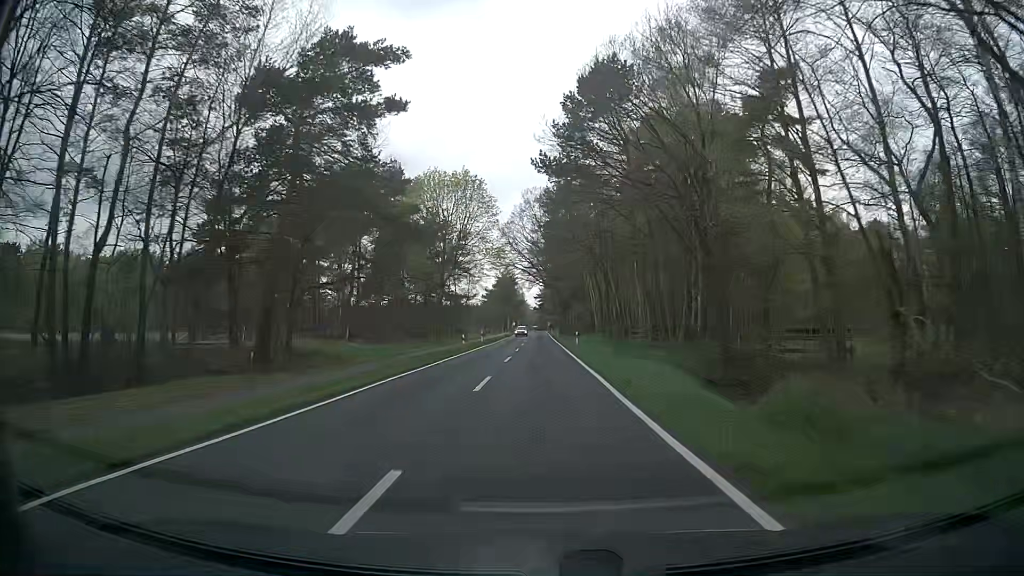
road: secondary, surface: asphalt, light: Day
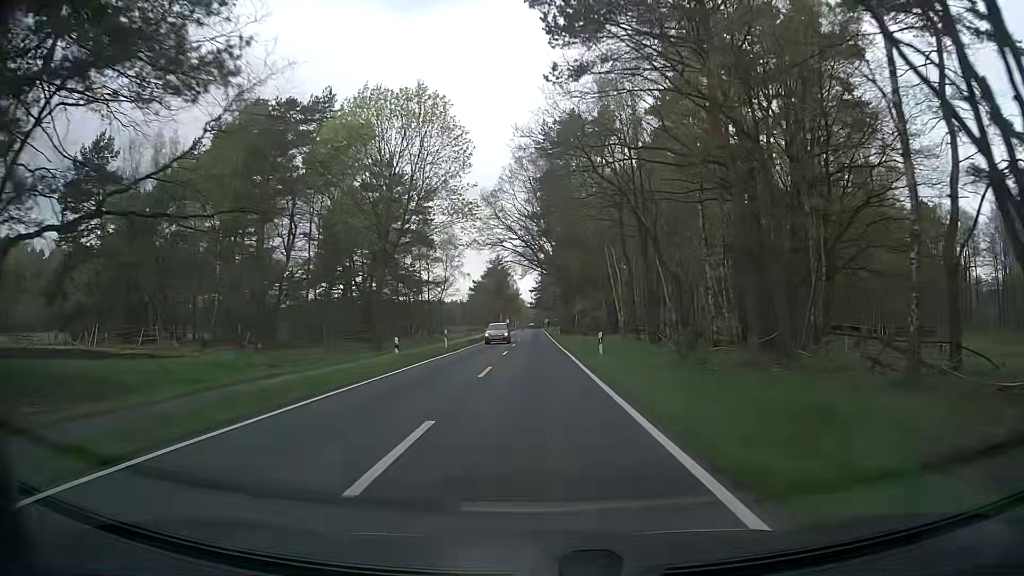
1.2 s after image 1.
(0.0, +21.3) m; 0°
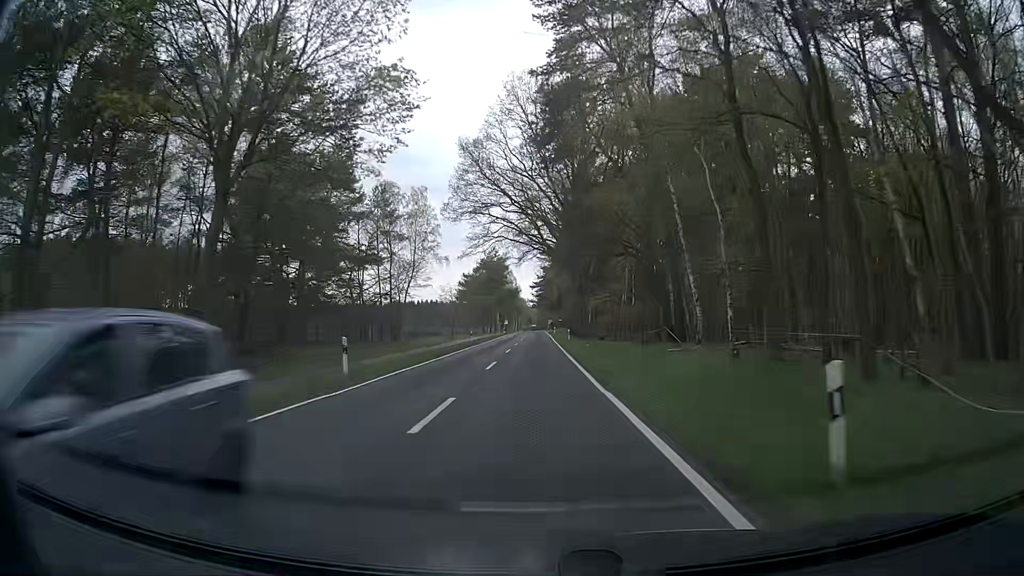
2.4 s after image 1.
(0.0, +21.3) m; 0°
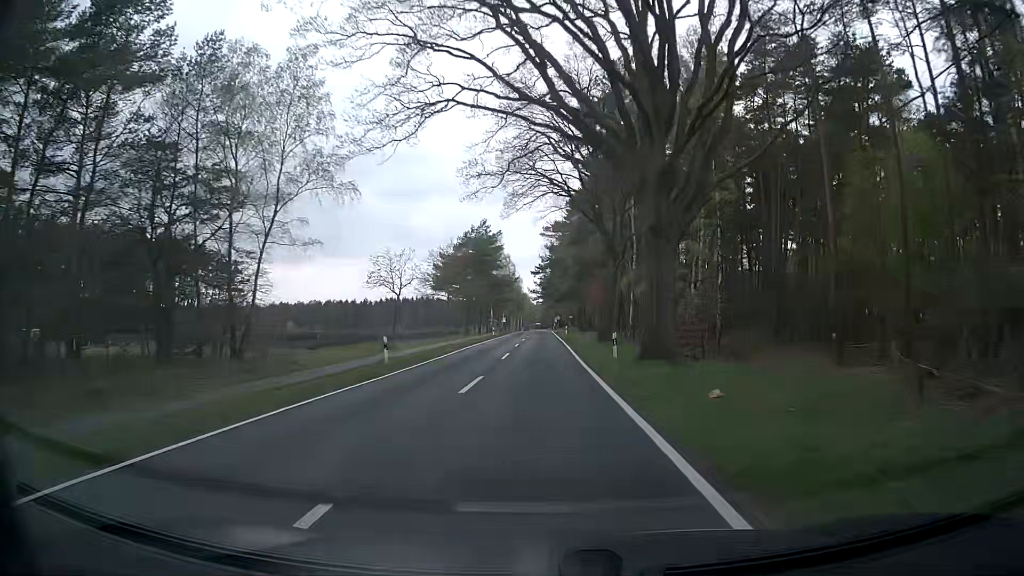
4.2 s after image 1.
(-0.4, +32.0) m; -1°
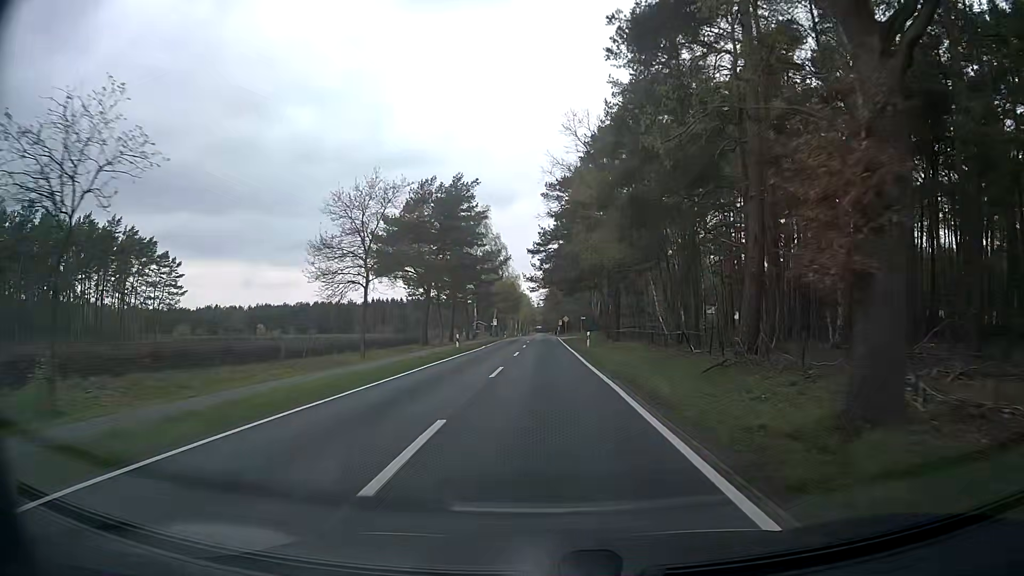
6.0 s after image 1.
(0.0, +32.2) m; 0°
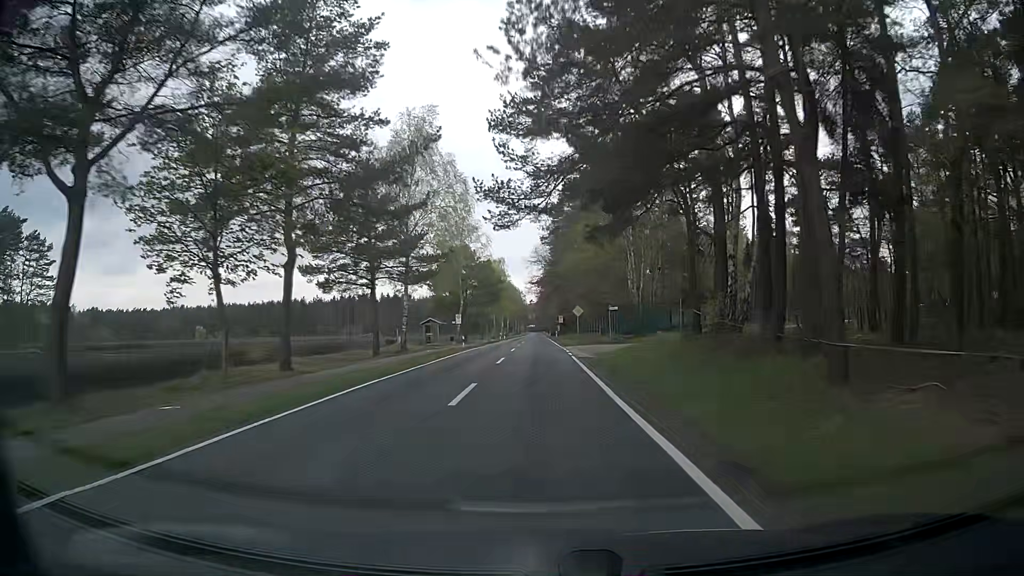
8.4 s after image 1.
(+0.3, +42.9) m; +1°
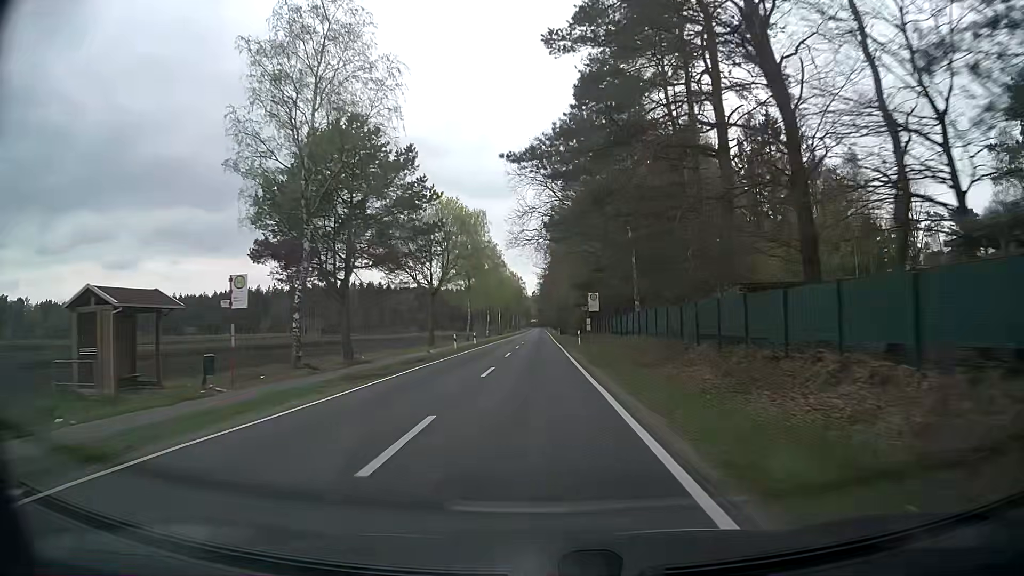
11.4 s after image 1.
(-0.7, +53.8) m; -2°
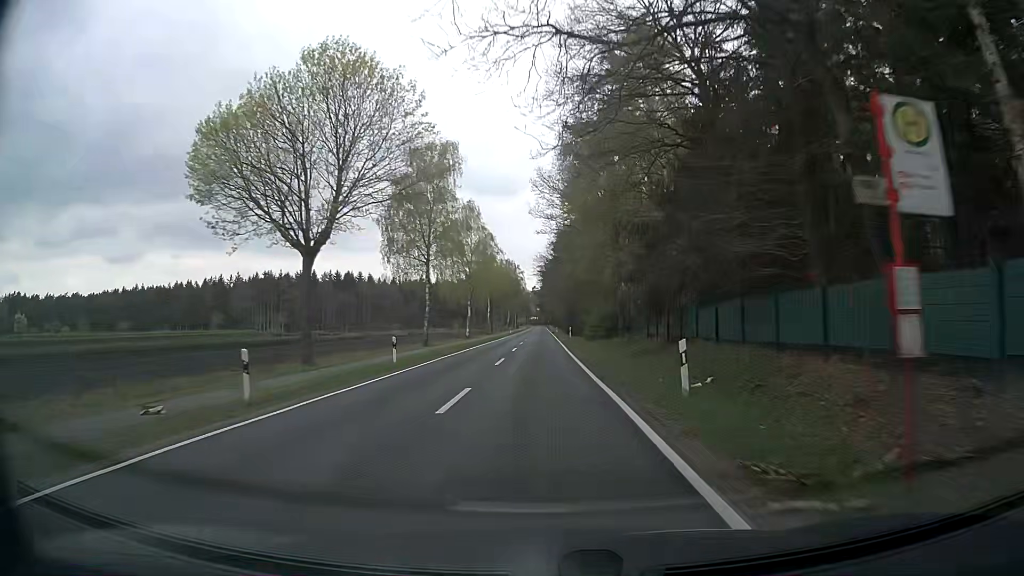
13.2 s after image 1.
(+0.2, +32.5) m; +1°
(0, +10) (0, +20) (0, +30) (0, +40) (0, +50) (0, +60) (0, +70) (0, +80) (0, +90) (0, +100) m
